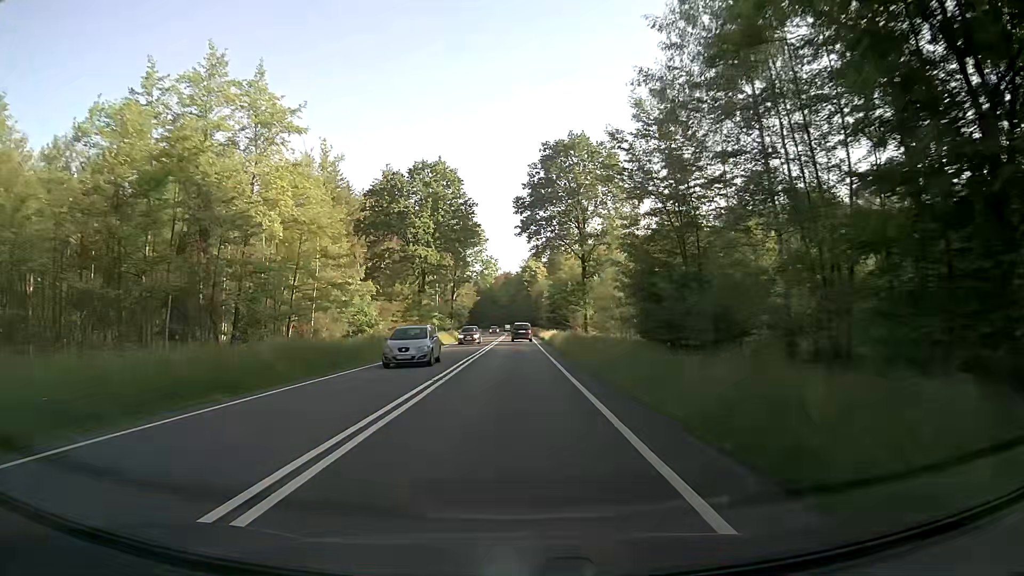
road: primary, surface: asphalt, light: Day
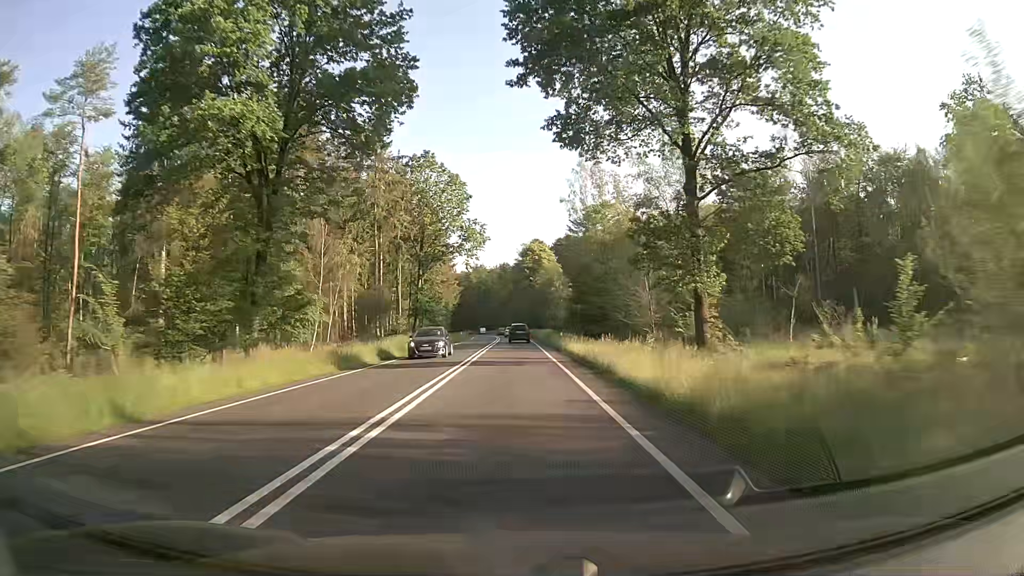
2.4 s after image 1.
(+0.1, +45.1) m; 0°
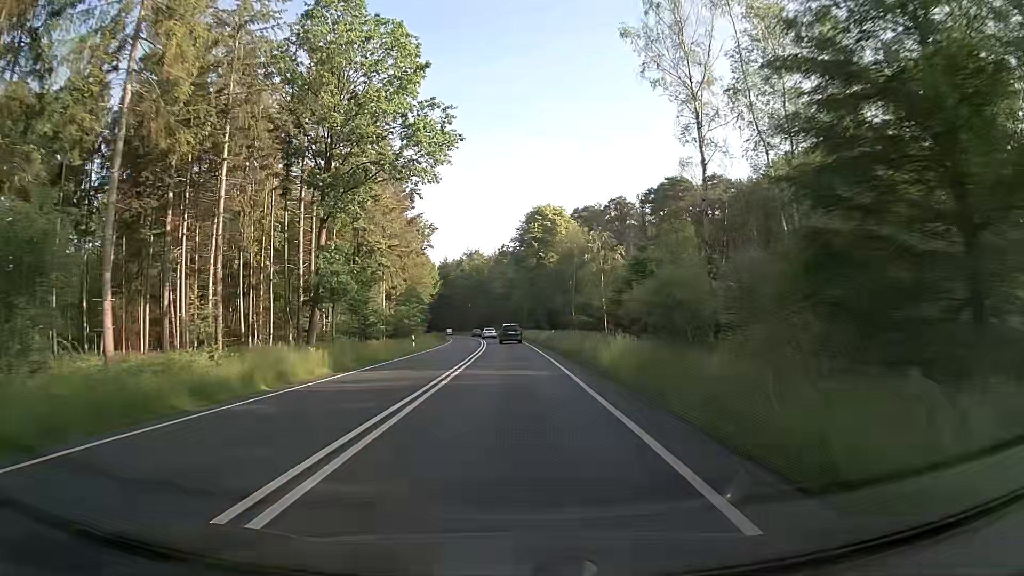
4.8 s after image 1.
(0.0, +45.1) m; 0°
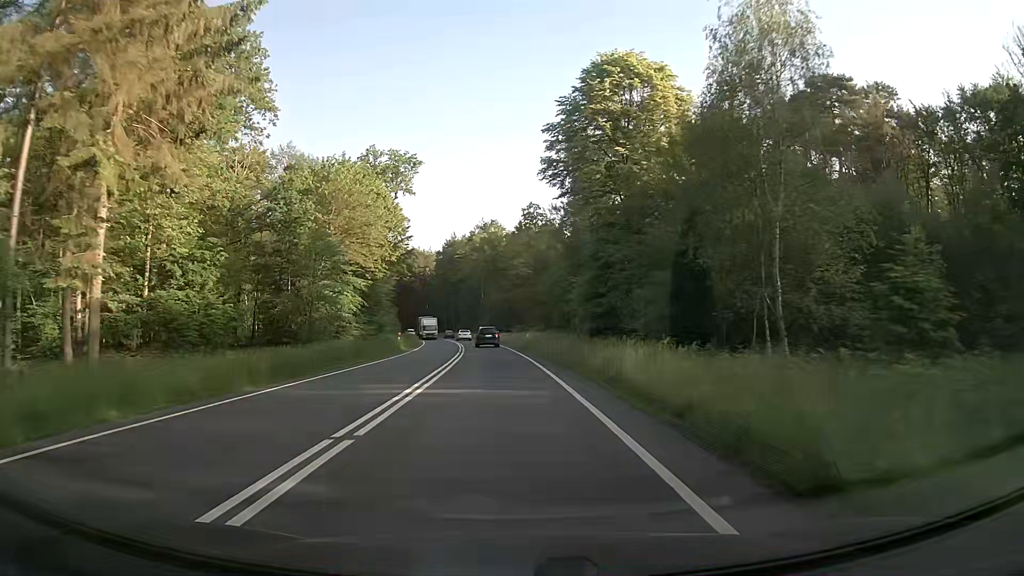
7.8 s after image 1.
(-0.7, +56.3) m; -2°
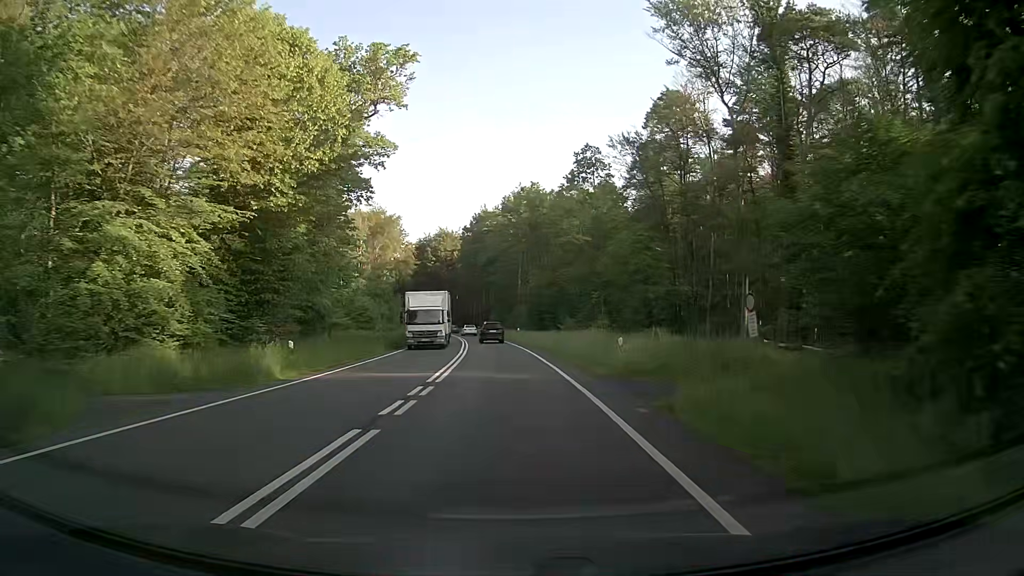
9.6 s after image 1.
(-1.1, +33.8) m; -4°
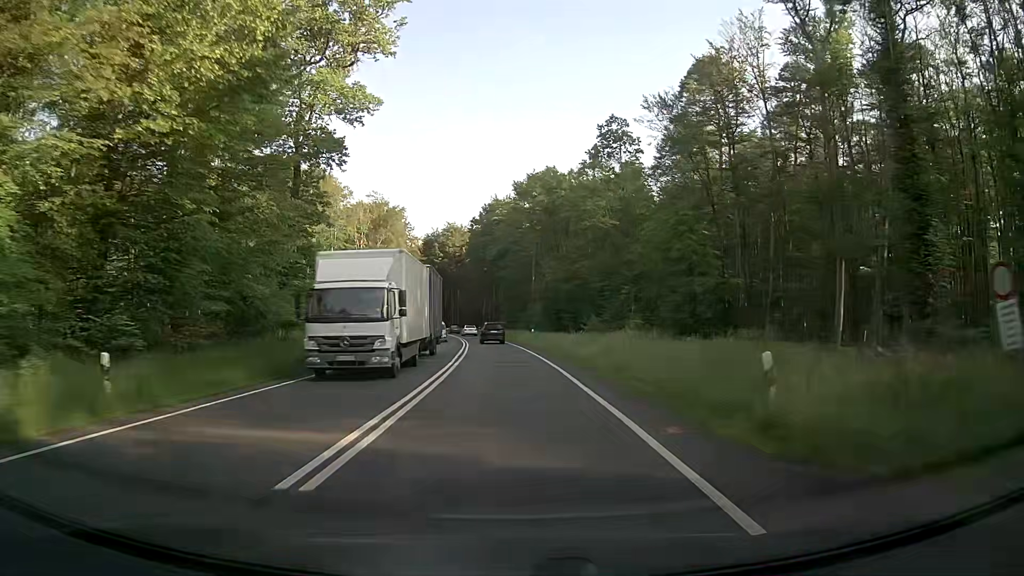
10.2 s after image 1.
(-0.1, +11.3) m; -1°
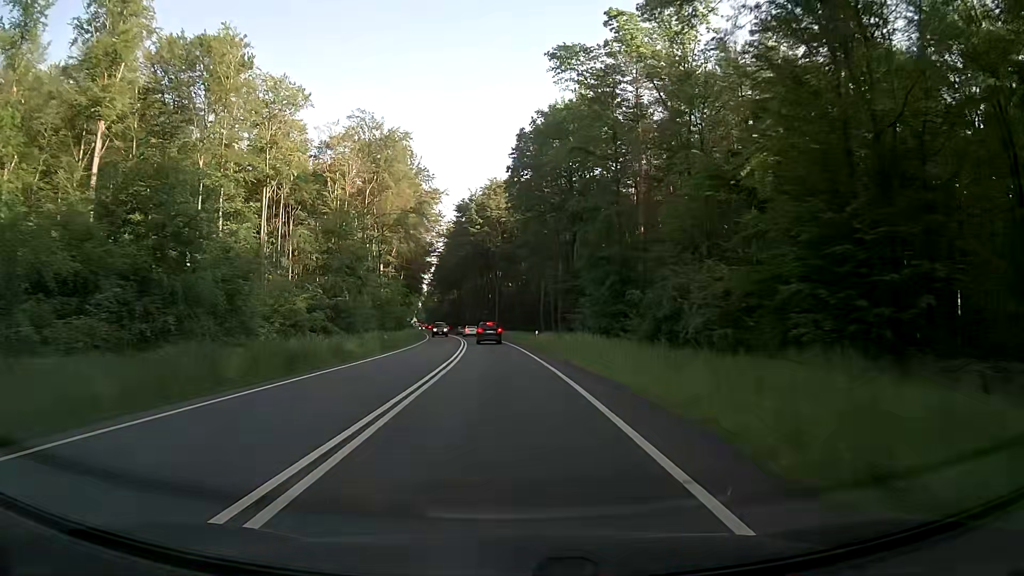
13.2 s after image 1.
(-2.0, +56.4) m; -5°
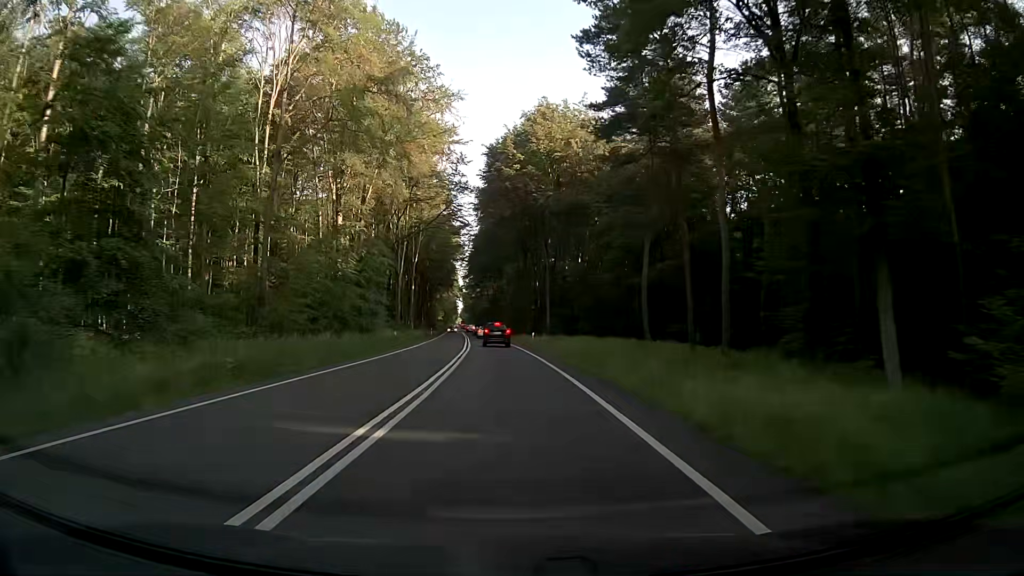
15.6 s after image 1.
(-1.5, +45.0) m; -4°
(0, +10) (0, +20) (-1, +30) (-1, +40) (-1, +50) (-2, +60) (-3, +70) (-4, +80) (-4, +90) (-5, +100) m
